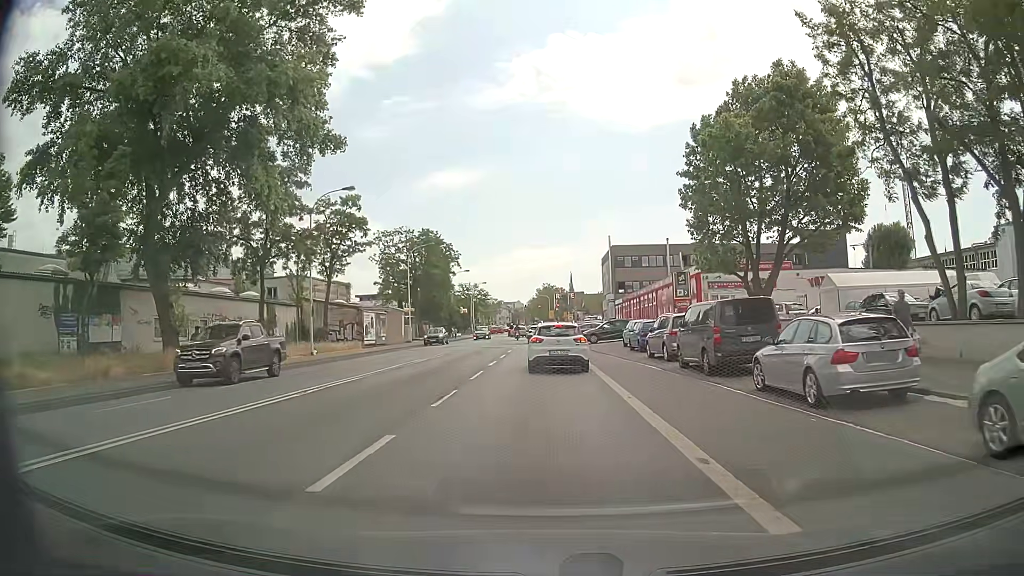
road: primary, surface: asphalt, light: Day
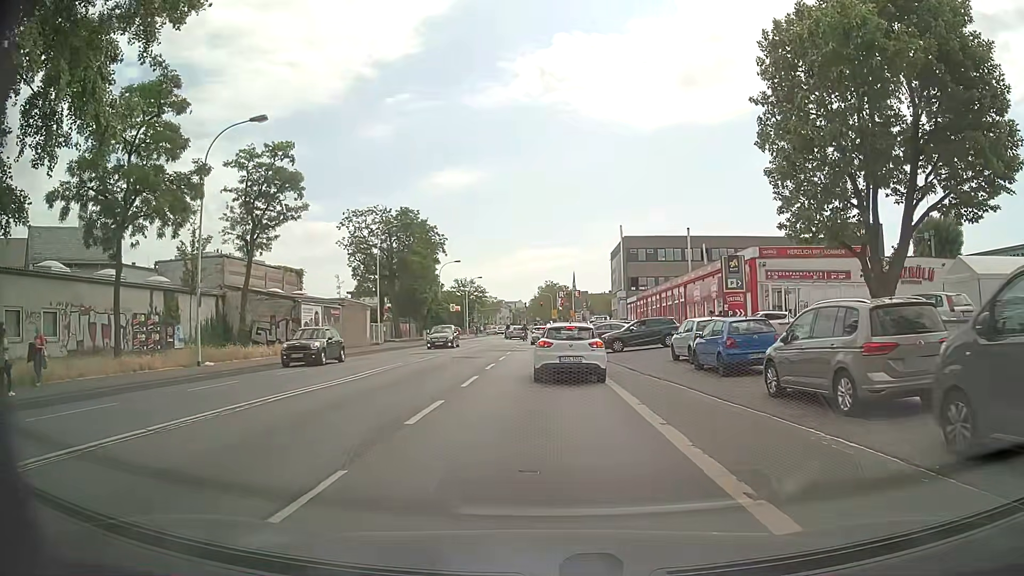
(+0.1, +14.2) m; 0°
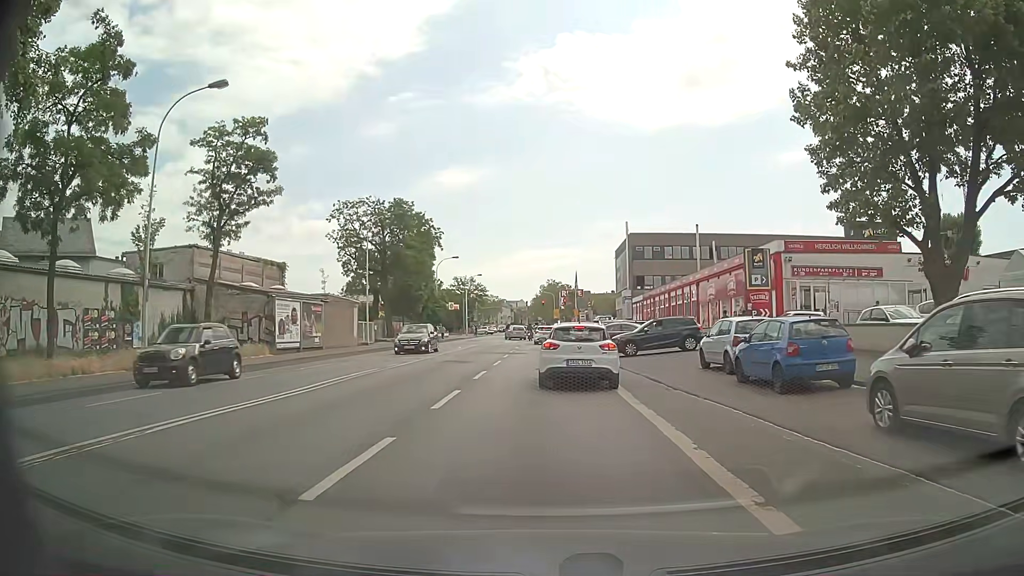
(0.0, +4.1) m; 0°
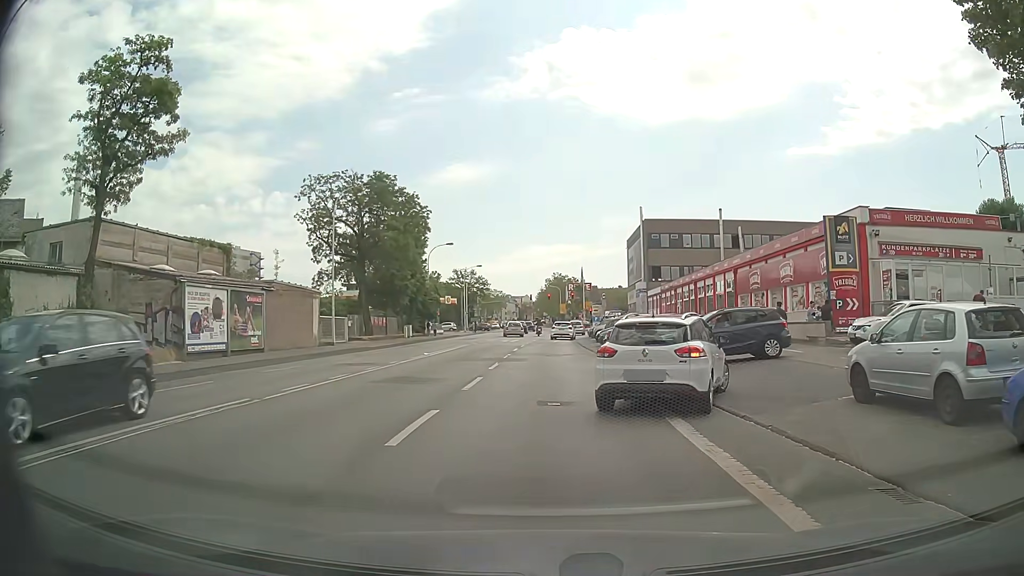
(+0.1, +9.7) m; -1°
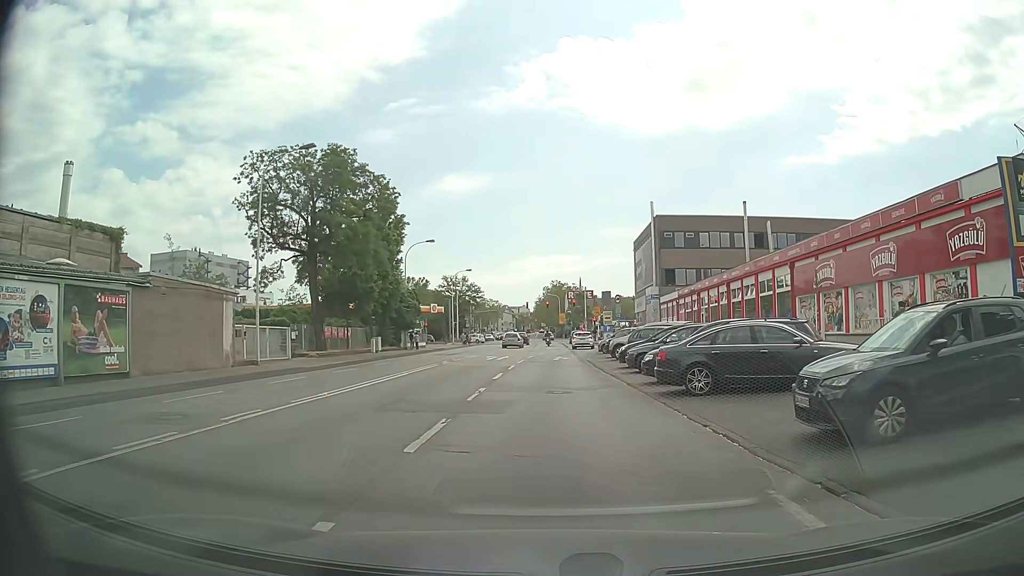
(+0.2, +12.0) m; 0°
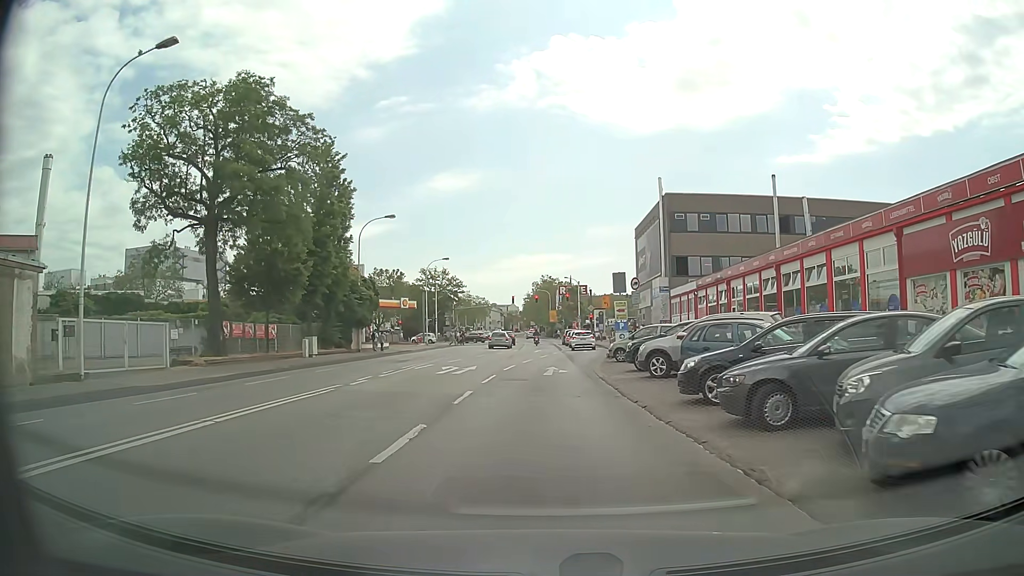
(+0.3, +13.2) m; +2°
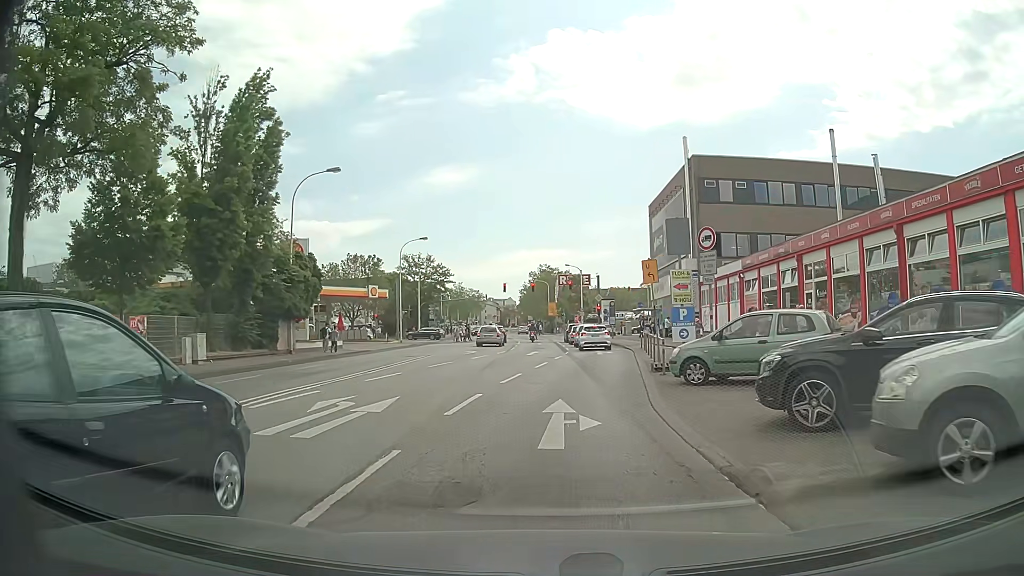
(0.0, +13.9) m; +1°
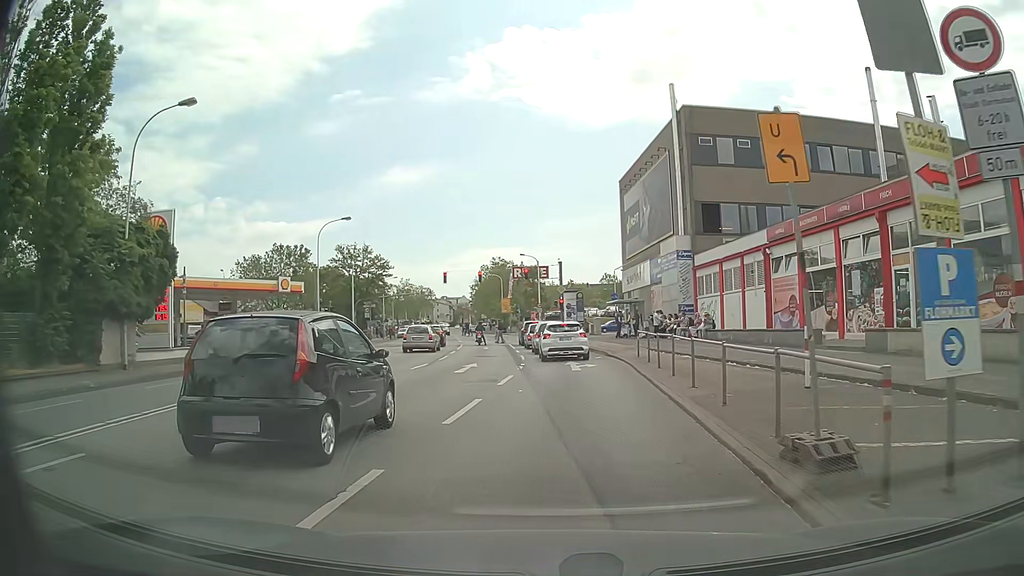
(+0.2, +12.7) m; +3°
